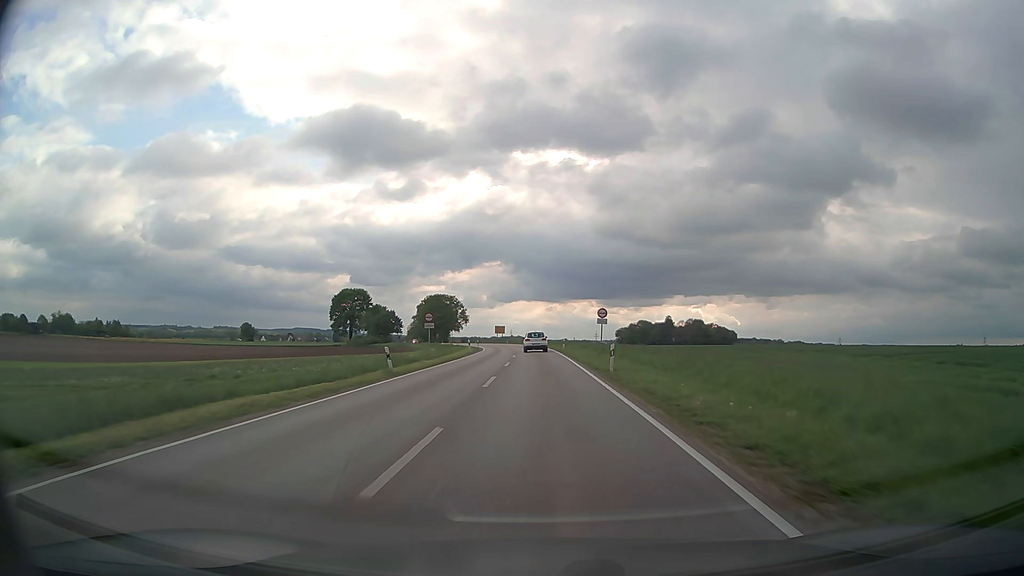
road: secondary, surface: asphalt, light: Day
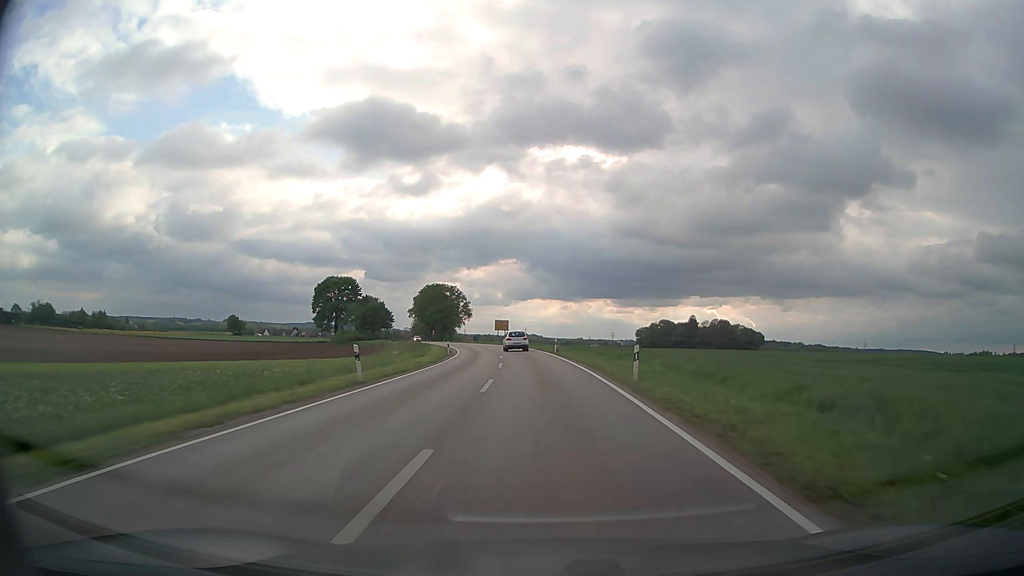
(-0.4, +37.7) m; -1°
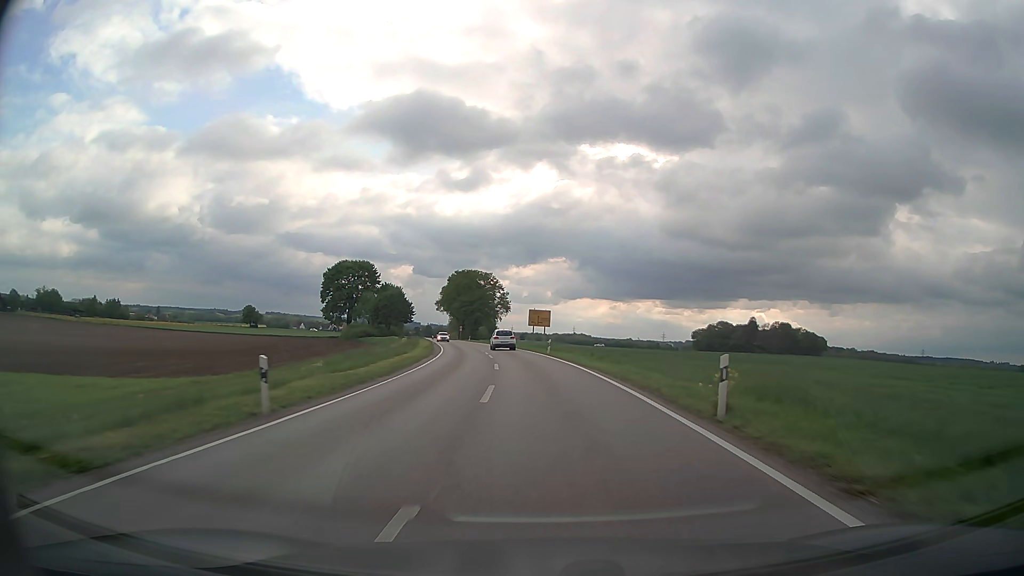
(-1.2, +37.7) m; -4°
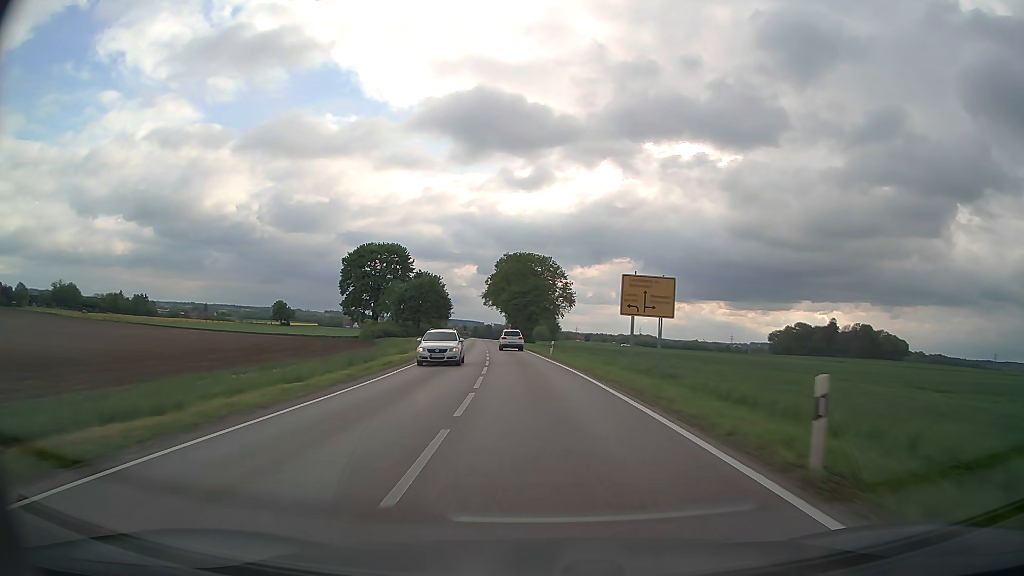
(-1.7, +37.7) m; -5°
(0, +10) (-1, +20) (-1, +30) (-2, +40) (-3, +50) (-4, +60) (-5, +70) (-6, +80) (-7, +90) (-8, +100) m
